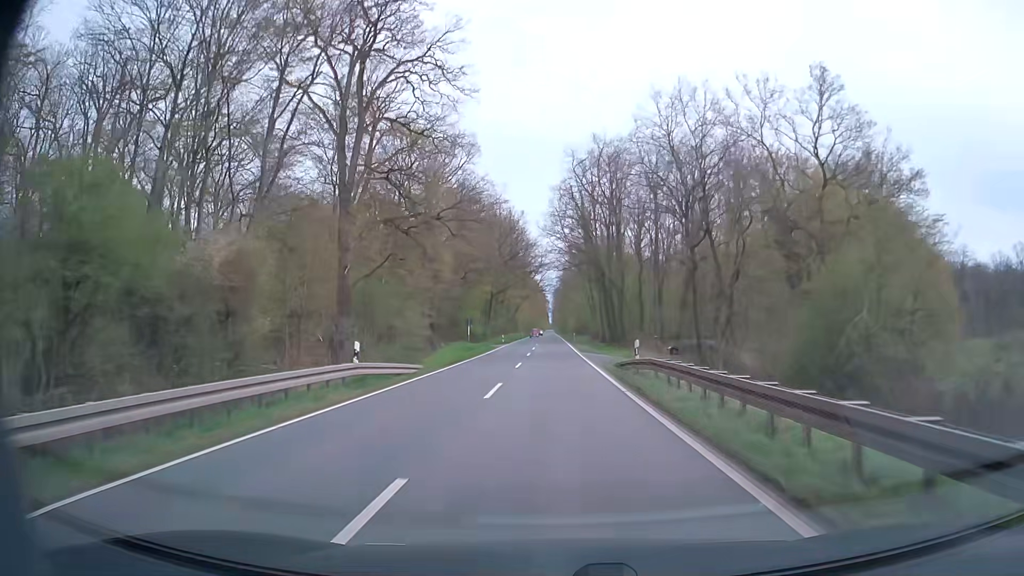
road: secondary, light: Day
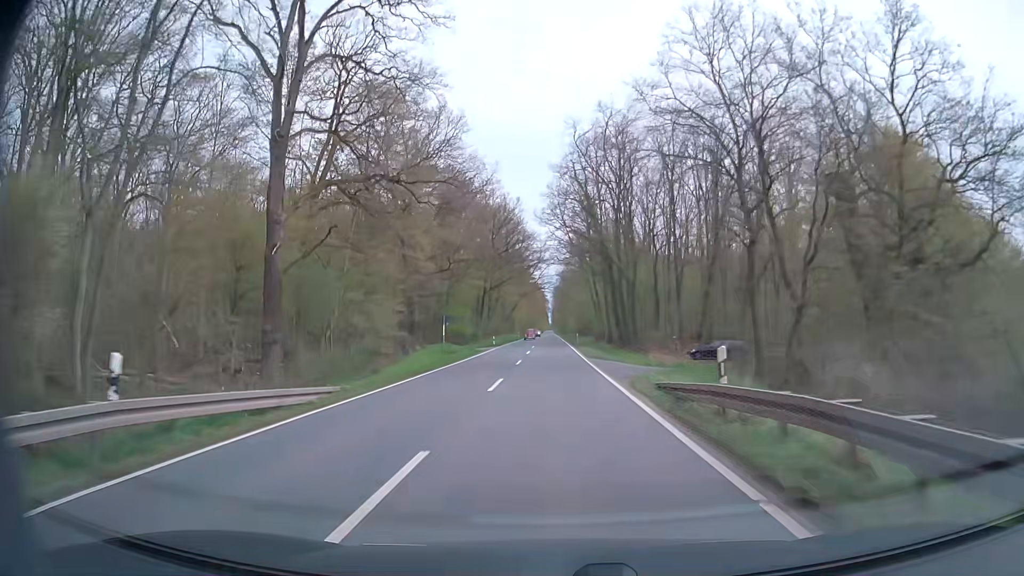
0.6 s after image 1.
(0.0, +10.7) m; 0°
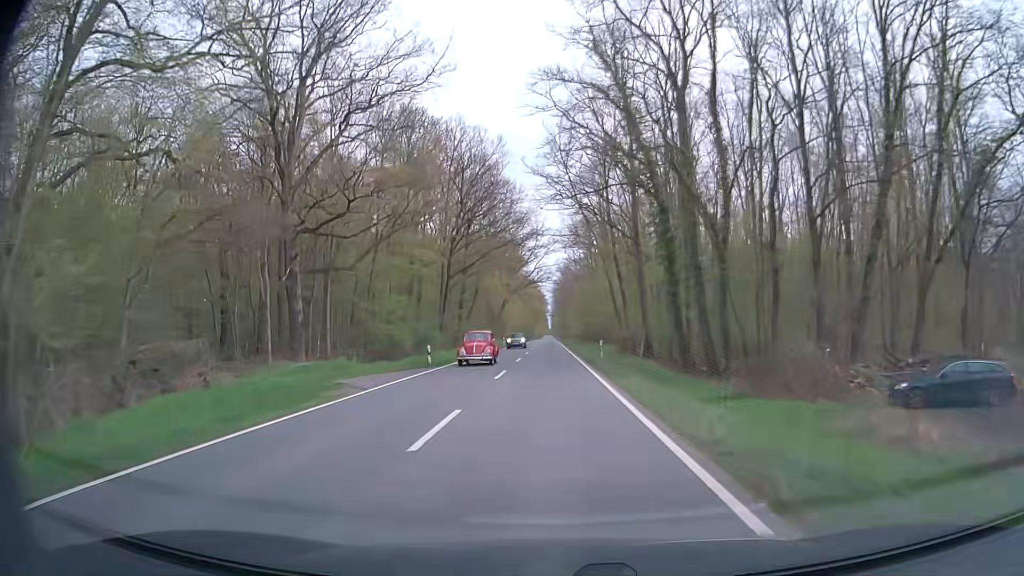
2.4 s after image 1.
(-0.1, +31.9) m; 0°
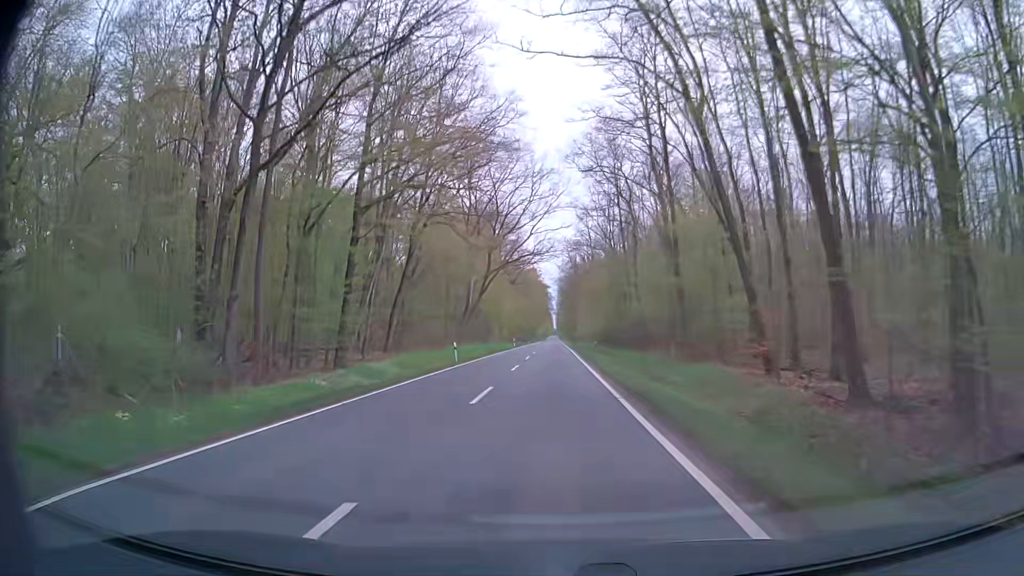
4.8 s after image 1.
(-0.1, +42.6) m; -1°
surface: asphalt
(0, +10) (0, +20) (0, +30) (0, +40) (0, +50) (0, +60) (0, +70) (0, +80) (0, +90) (0, +100) m
